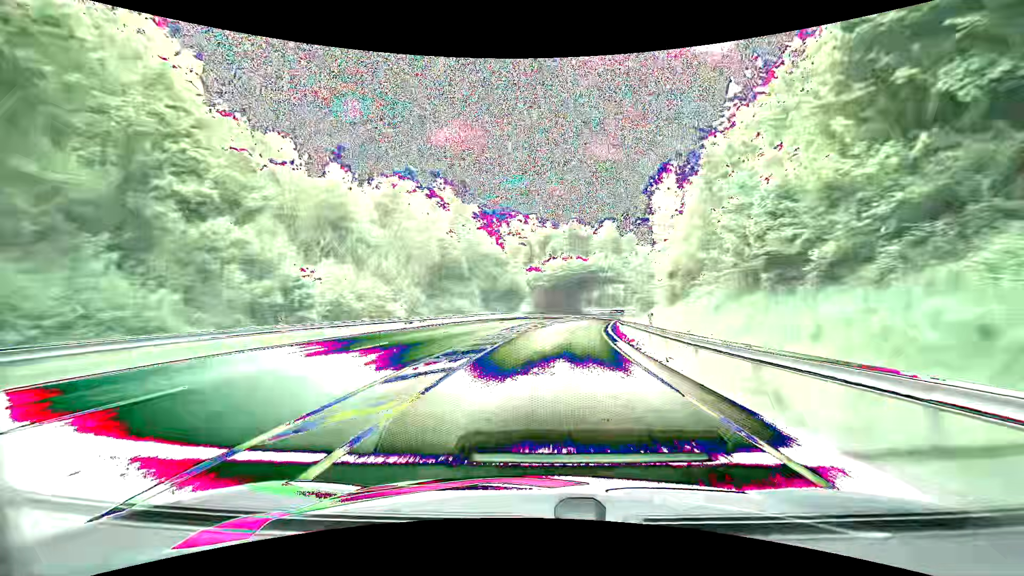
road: primary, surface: asphalt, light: Day
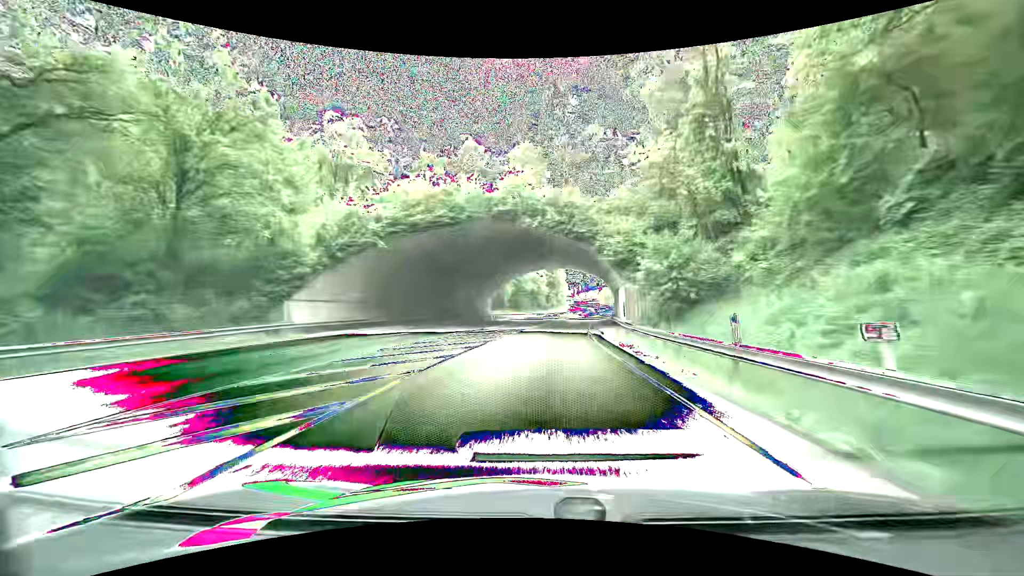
(+5.9, +60.1) m; +10°
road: primary_link
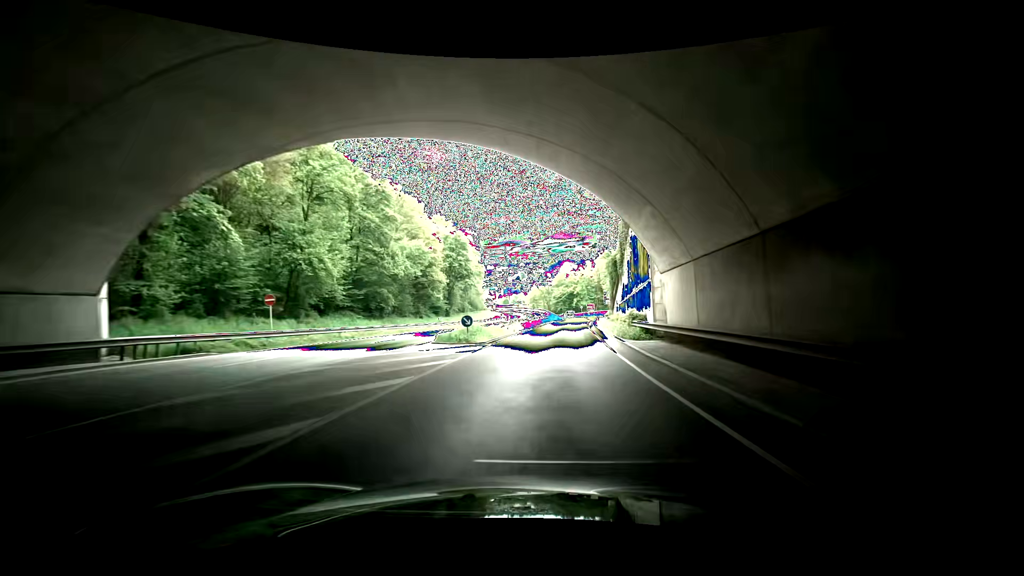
(+3.9, +60.9) m; +6°
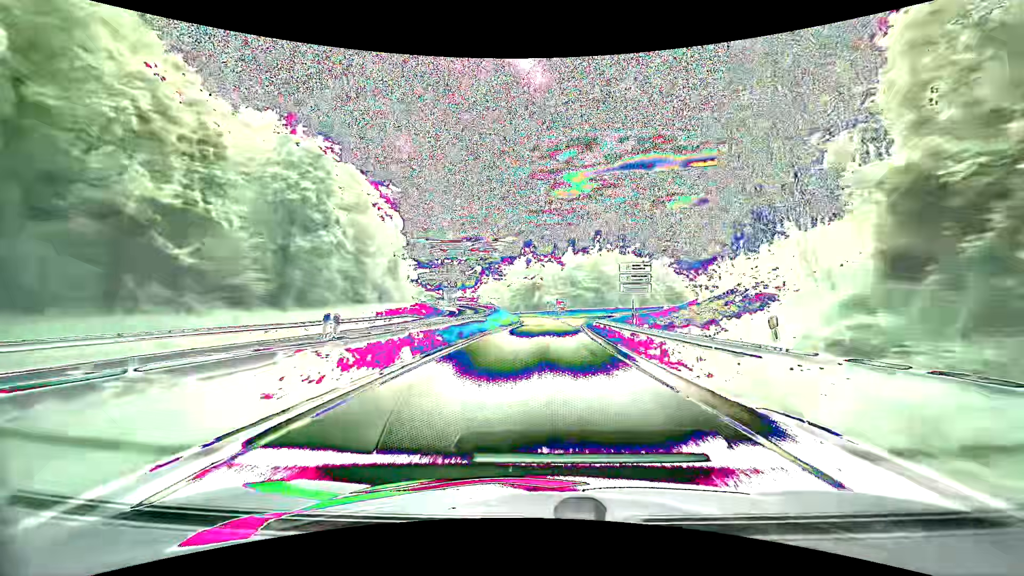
(+3.4, +46.7) m; +8°
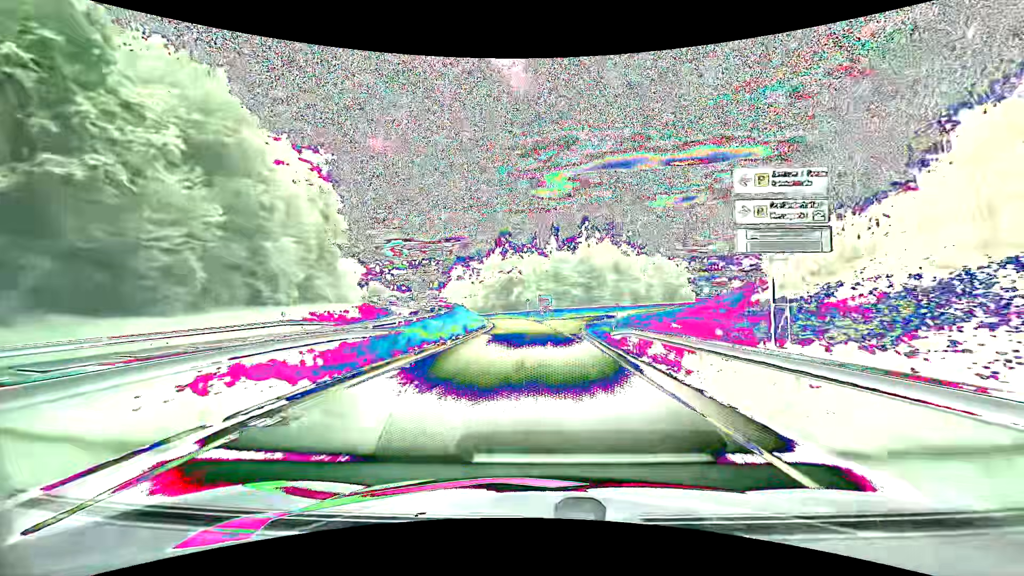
(+0.4, +21.8) m; +2°
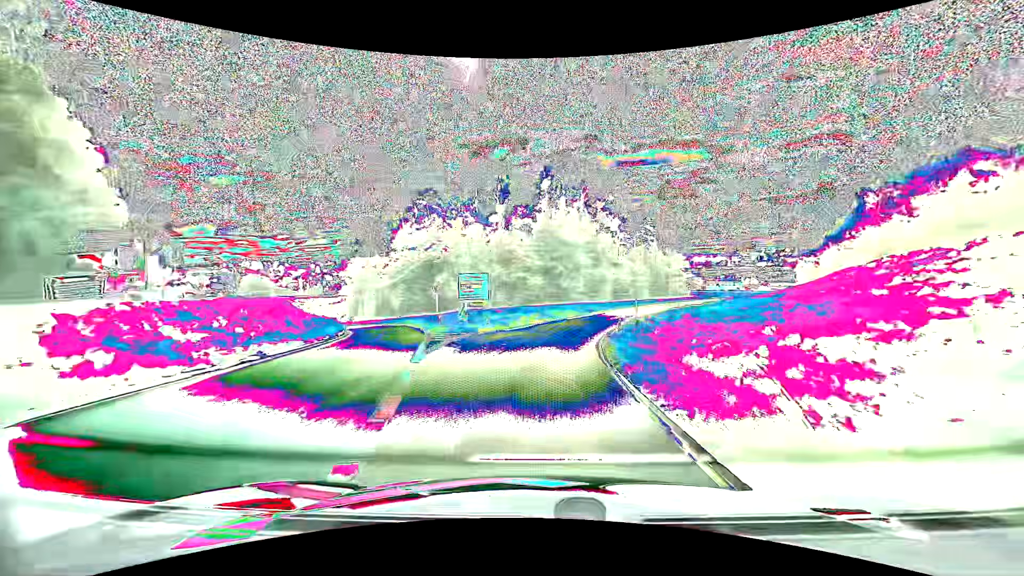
(+2.1, +42.0) m; +6°
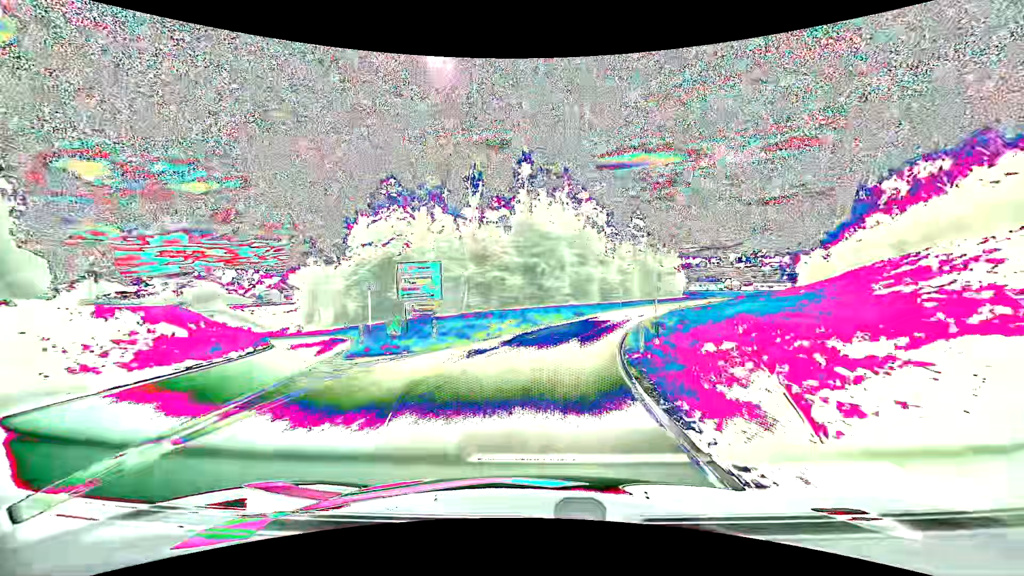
(+0.2, +10.3) m; +2°
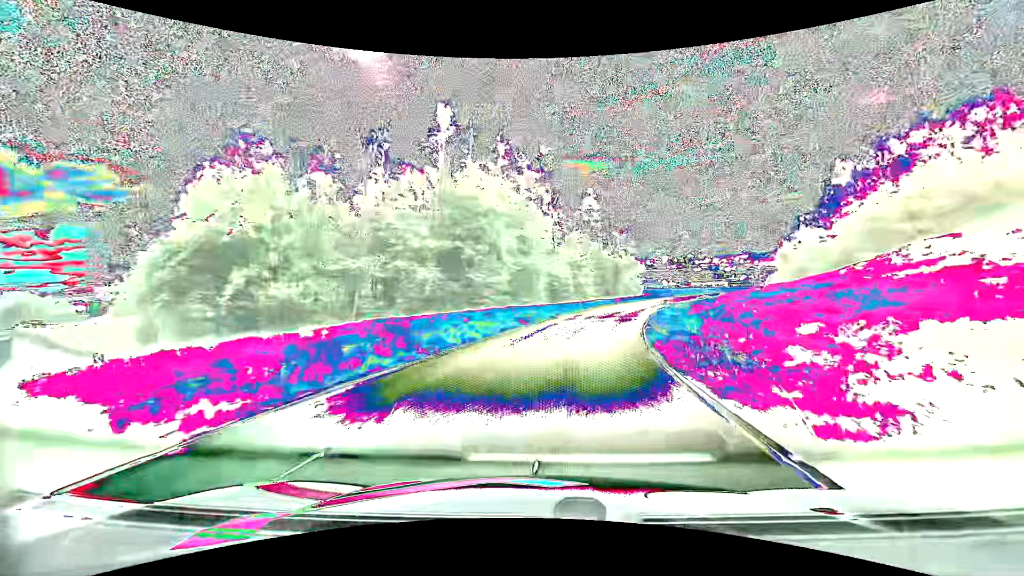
(+1.1, +20.4) m; +7°
(0, +10) (+1, +20) (+3, +30) (+6, +39) (+9, +49) (+13, +58) (+17, +67) (+22, +76) (+28, +84) (+34, +92) m
